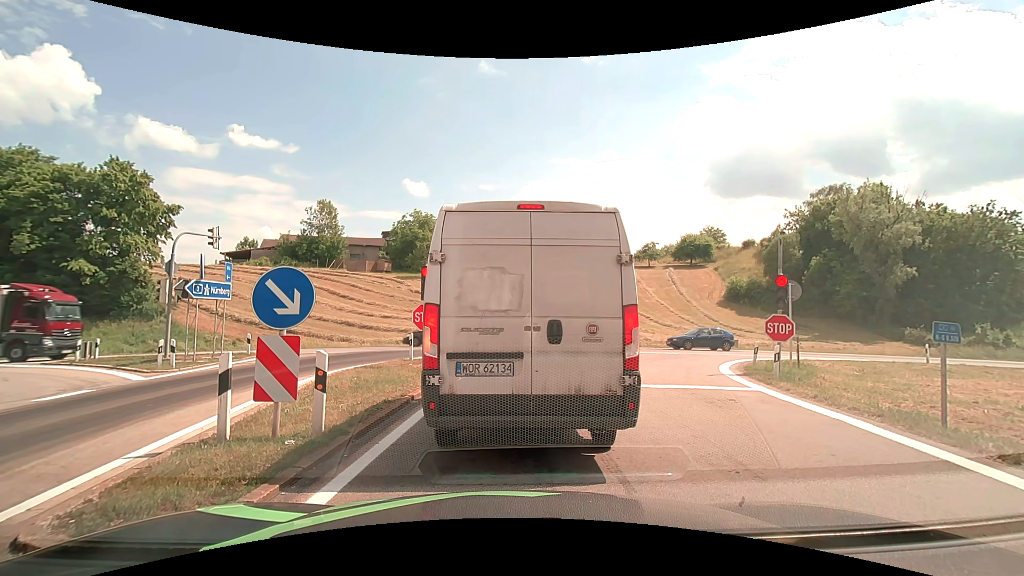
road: motorway_link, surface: asphalt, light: Day
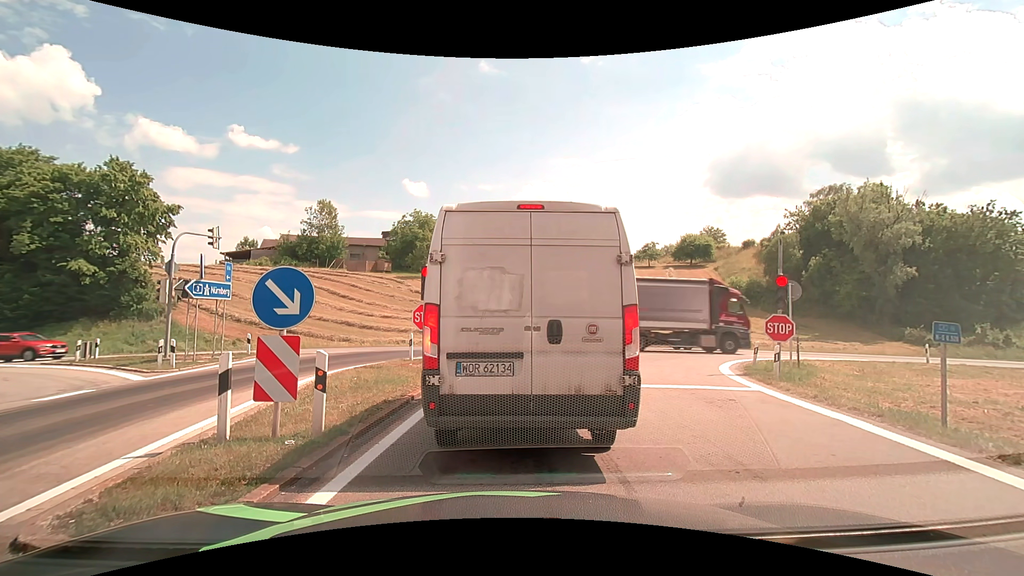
(0.0, 0.0) m; 0°
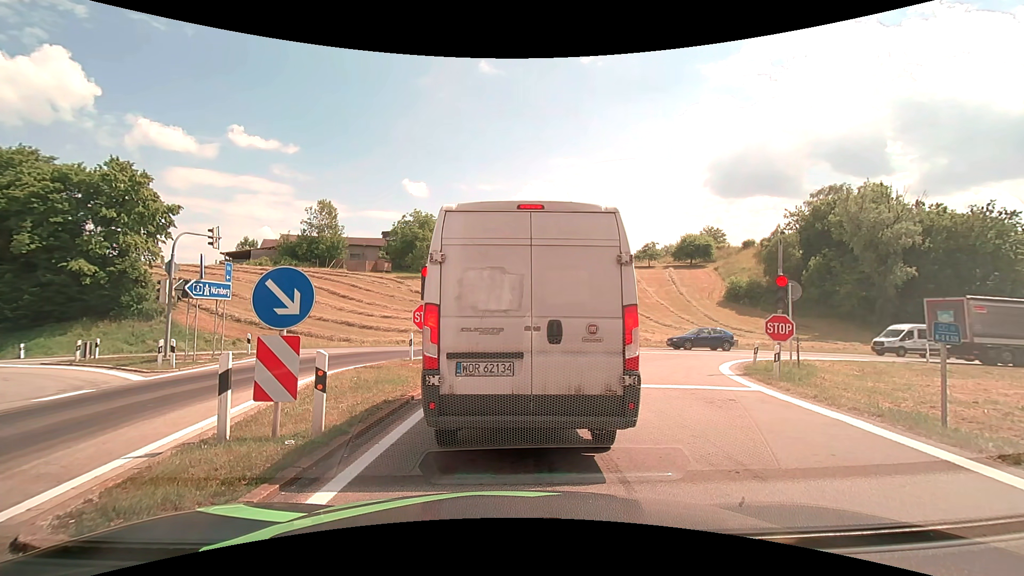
(0.0, 0.0) m; 0°
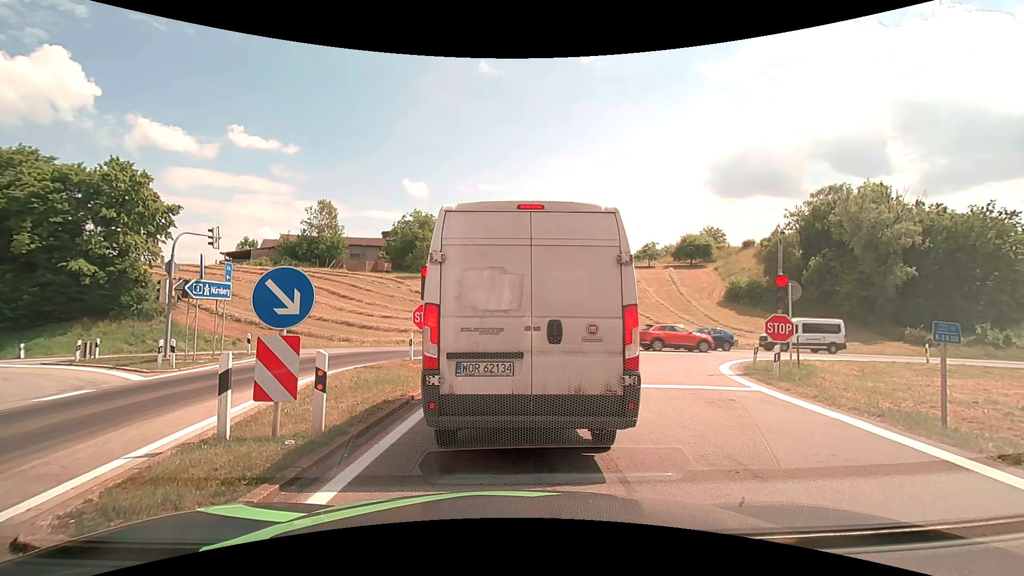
(0.0, 0.0) m; 0°
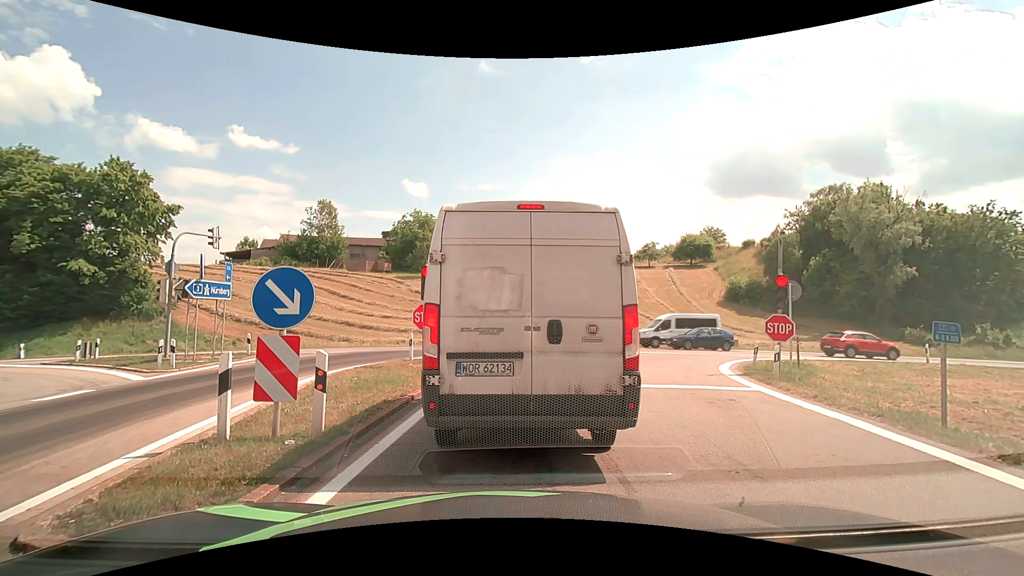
(0.0, 0.0) m; 0°
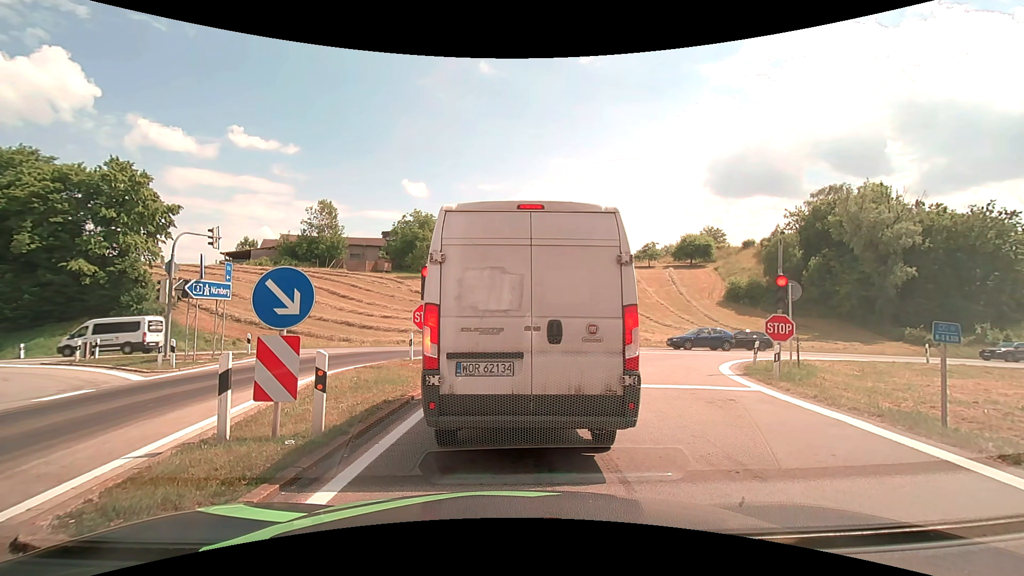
(0.0, 0.0) m; 0°
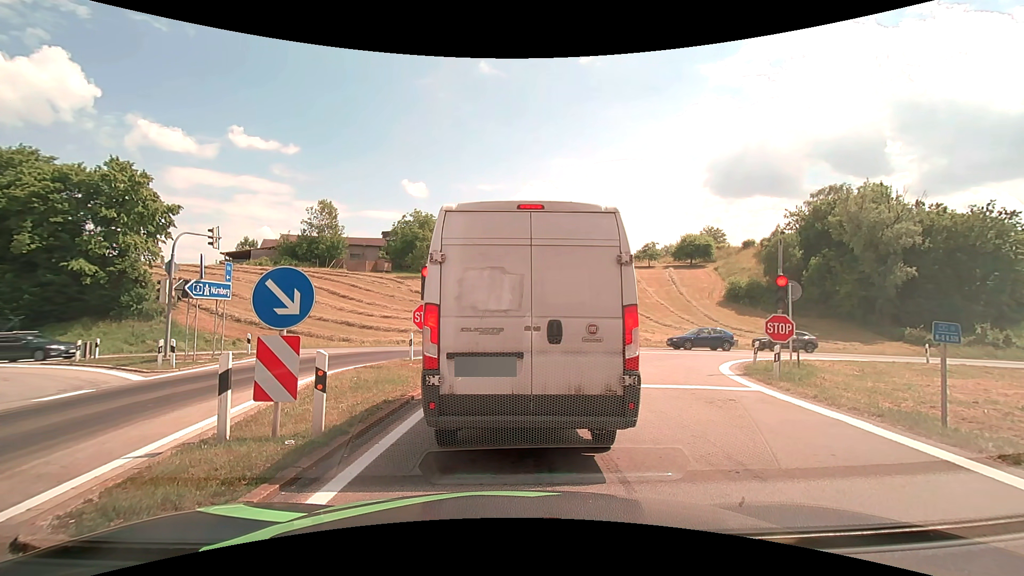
(0.0, 0.0) m; 0°
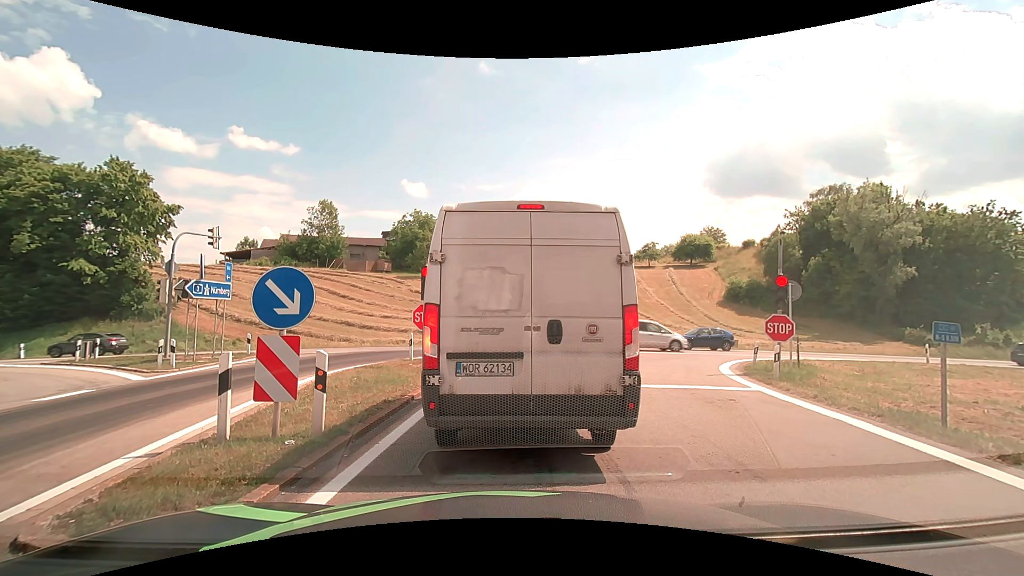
(0.0, 0.0) m; 0°
(0, +10) (0, +20) (-4, +29) (-13, +34) (-22, +36) (-32, +36) (-42, +36) (-52, +36) (-62, +36) (-72, +36) m
